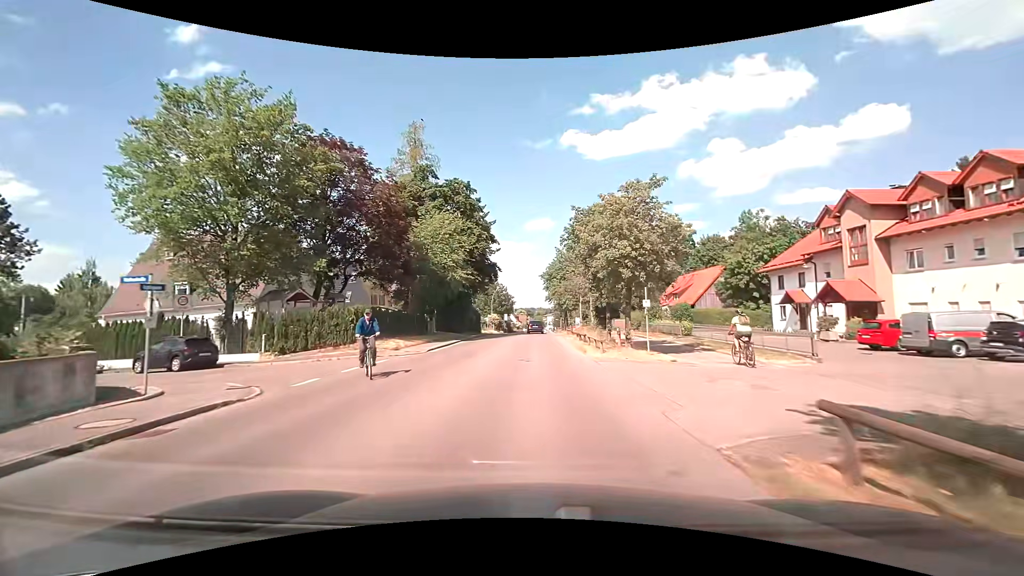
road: tertiary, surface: asphalt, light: Day
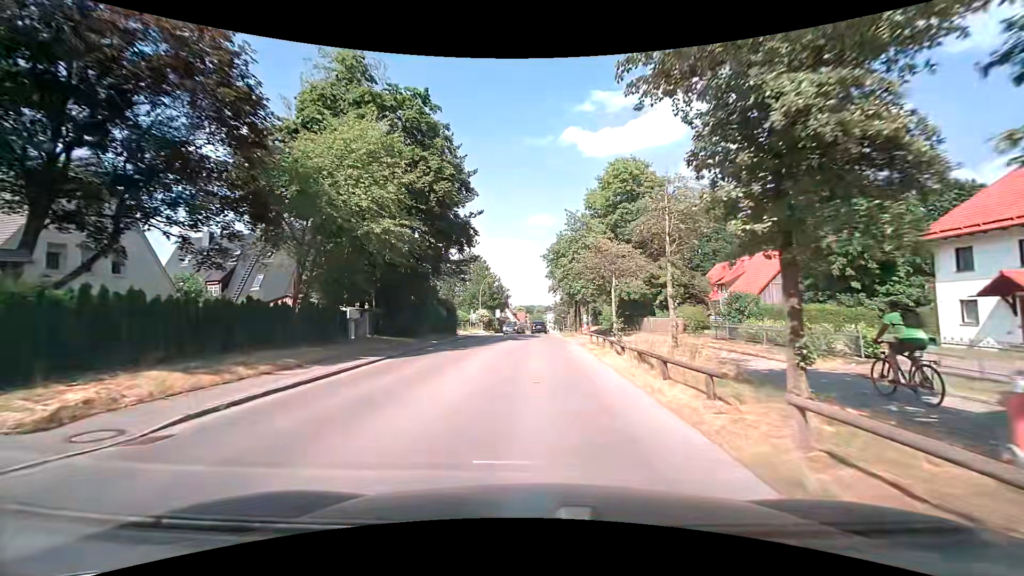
(+0.2, +18.6) m; 0°
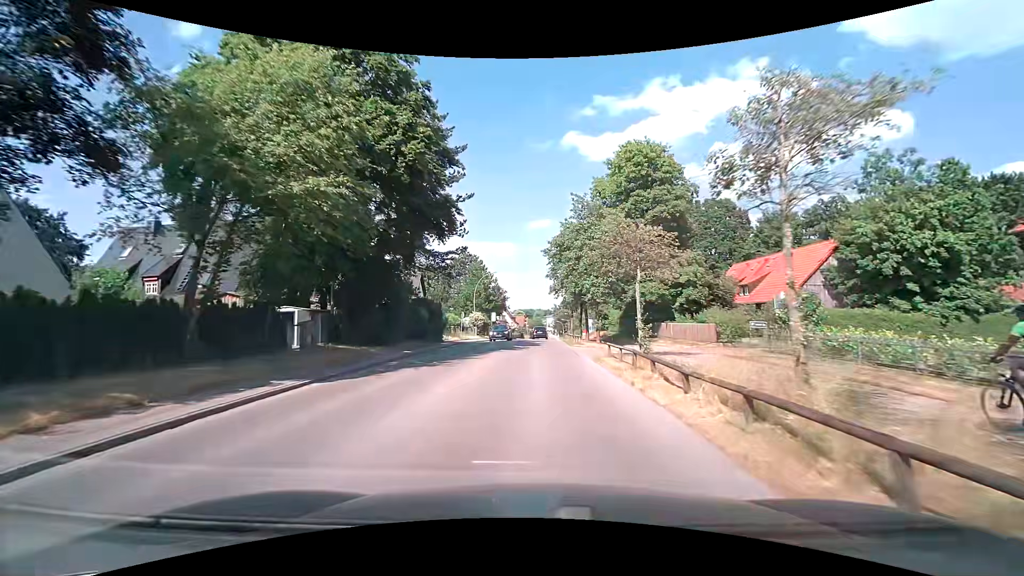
(0.0, +6.2) m; +1°
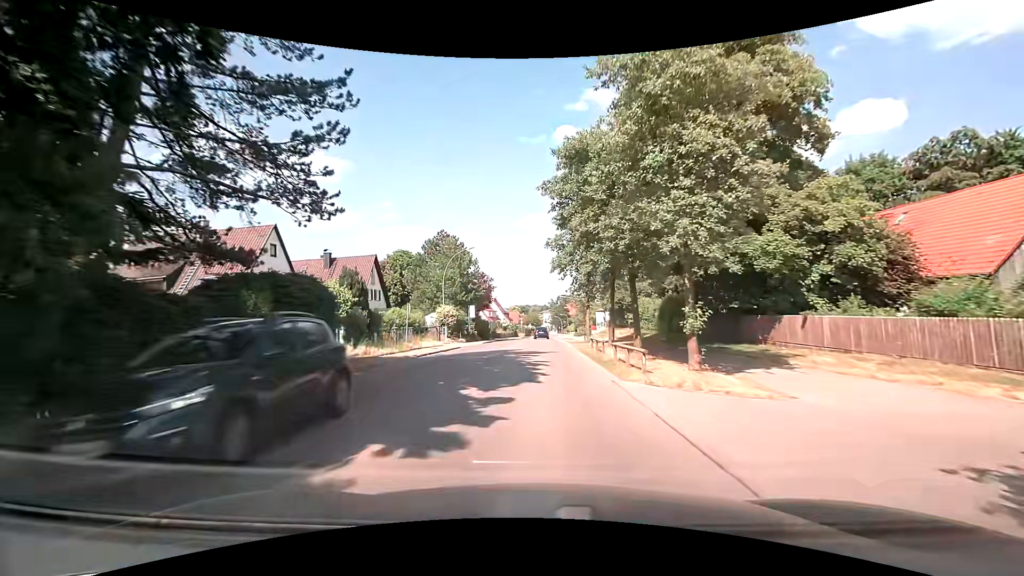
(+0.1, +19.1) m; +1°
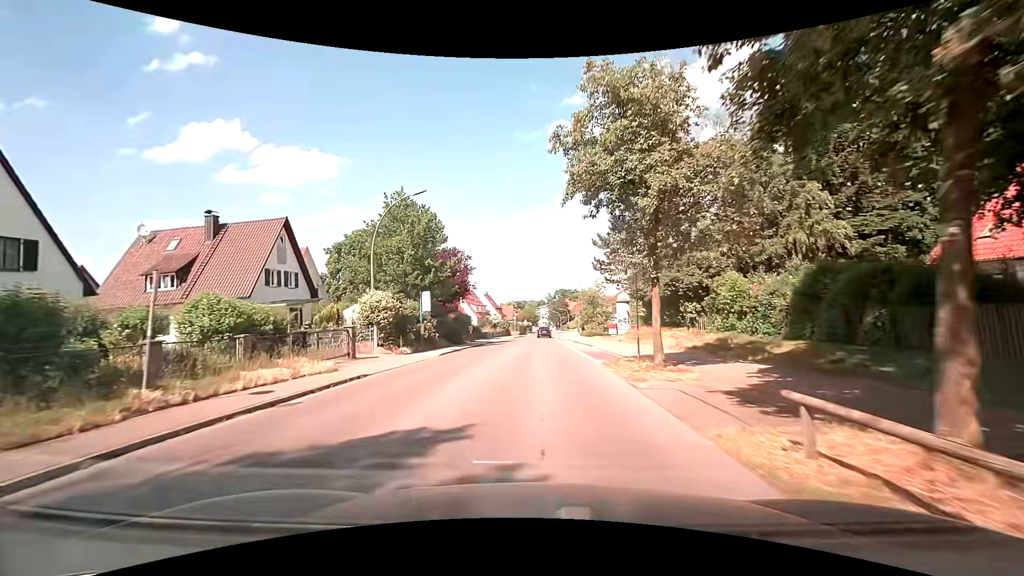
(0.0, +18.9) m; 0°
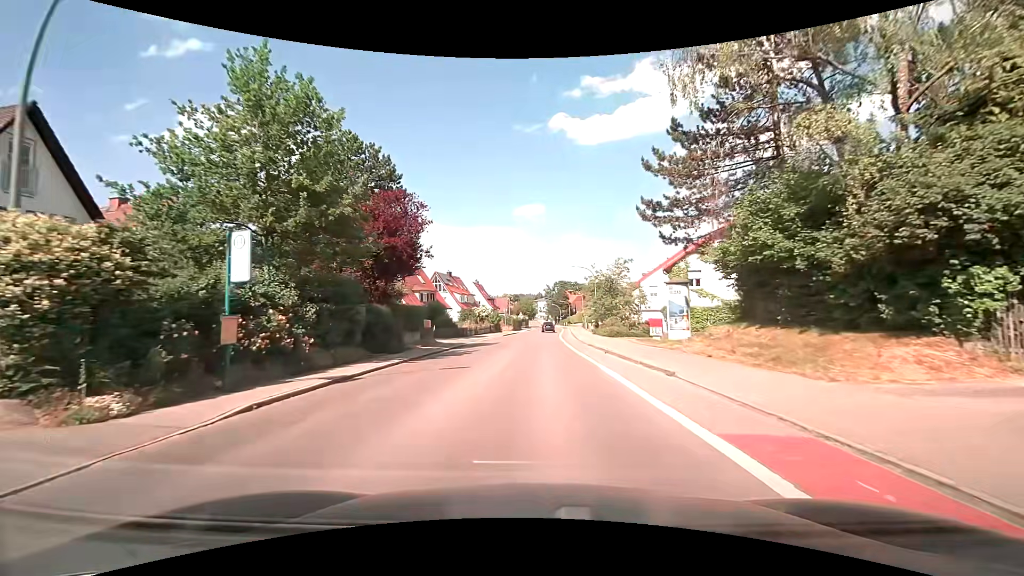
(0.0, +18.3) m; 0°
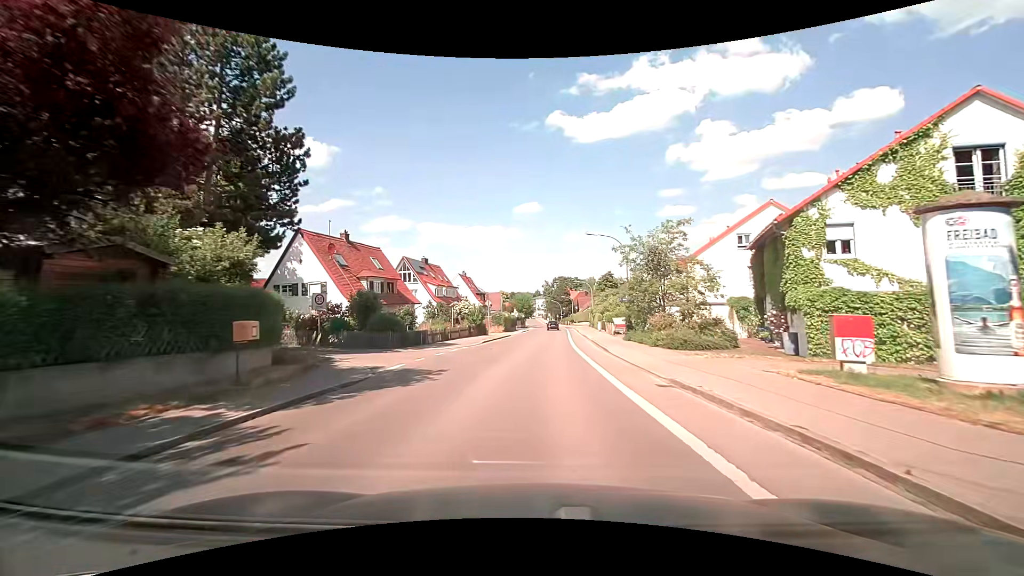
(+0.2, +18.8) m; +1°
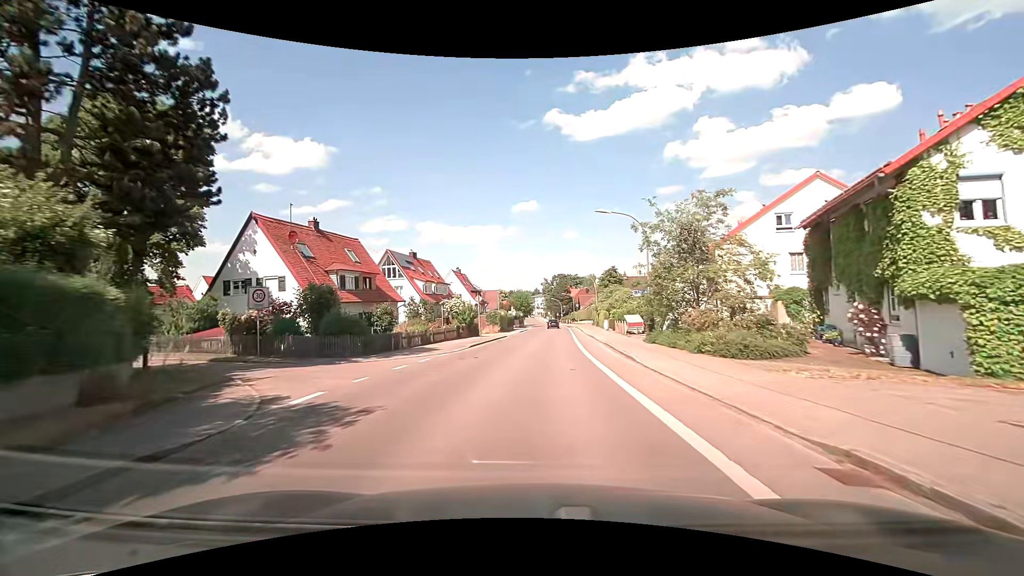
(0.0, +6.4) m; 0°
(0, +10) (0, +20) (+1, +30) (+1, +40) (+2, +50) (+2, +60) (+3, +70) (+3, +80) (+3, +90) (+3, +100) m
